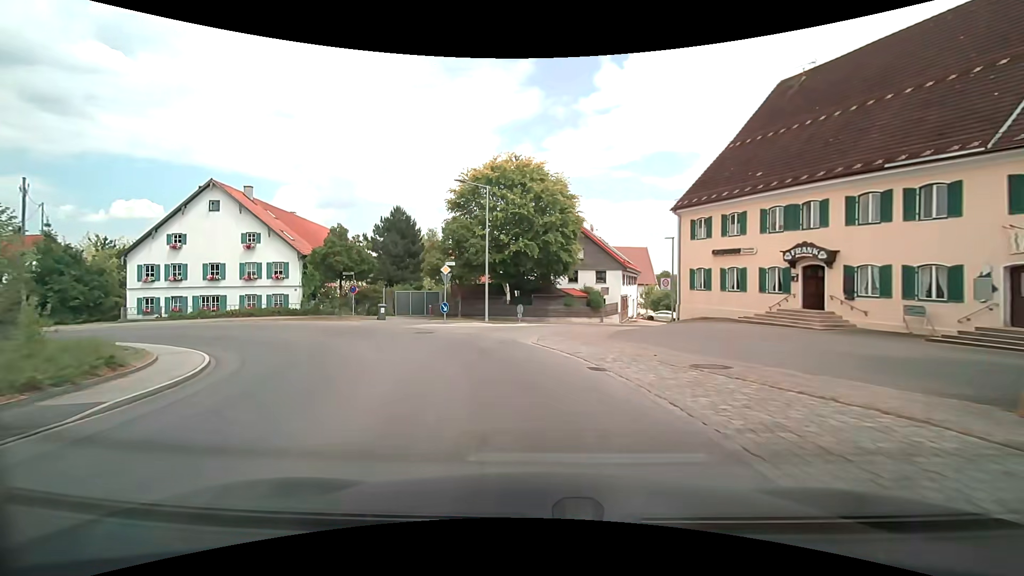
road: secondary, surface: asphalt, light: Day
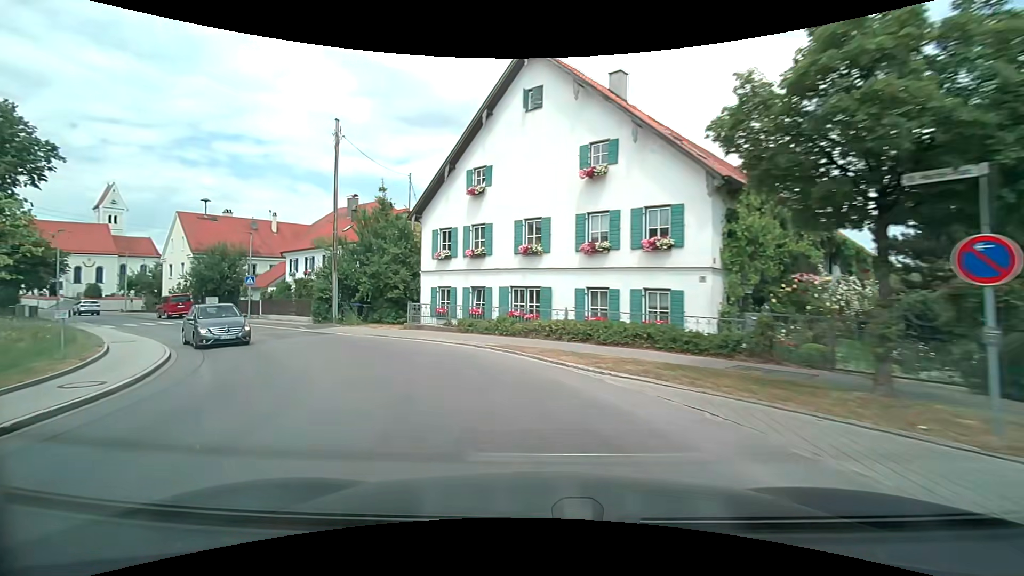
(-9.9, +25.9) m; -48°
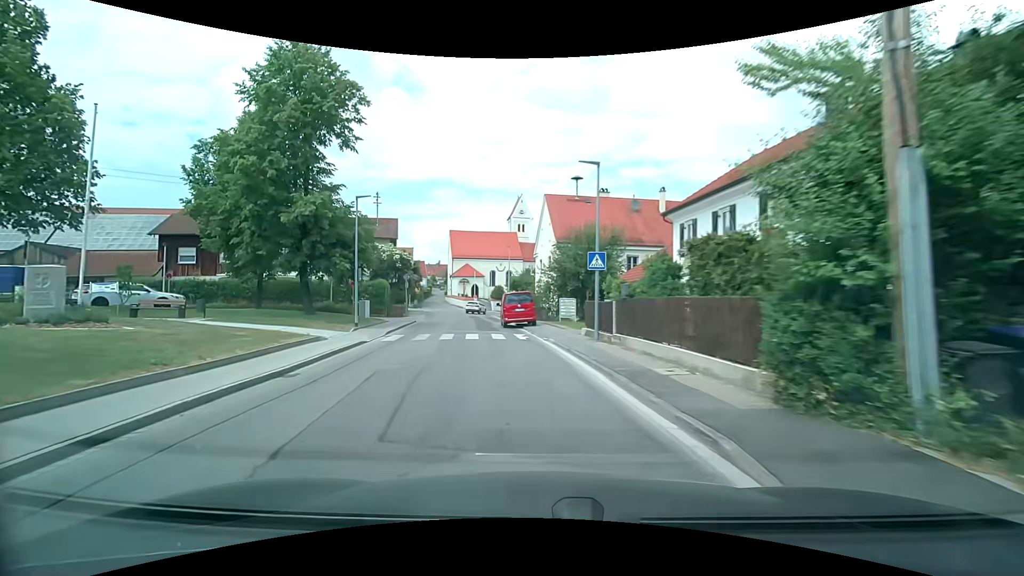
(-9.0, +21.0) m; -43°
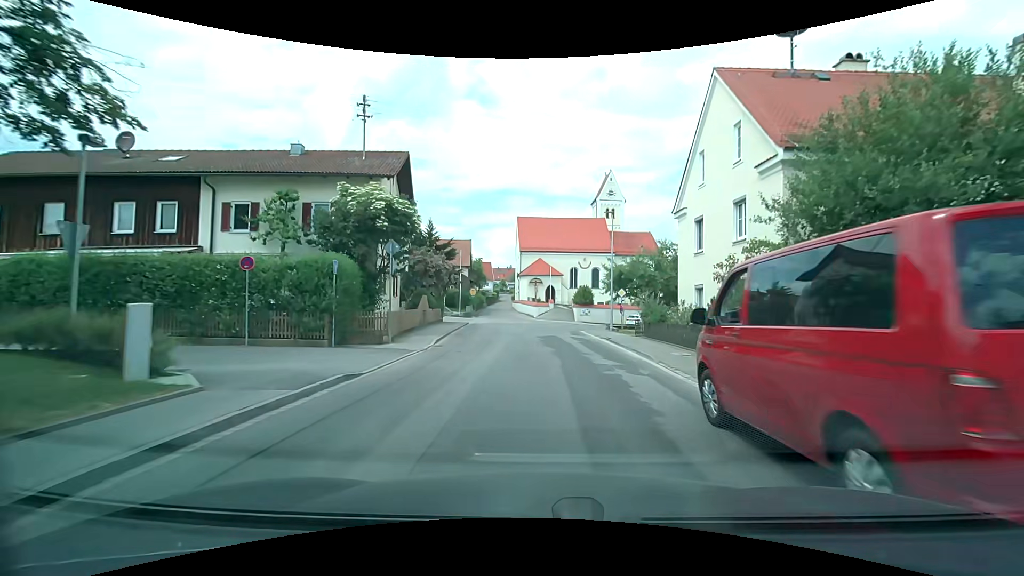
(-3.5, +24.7) m; -9°
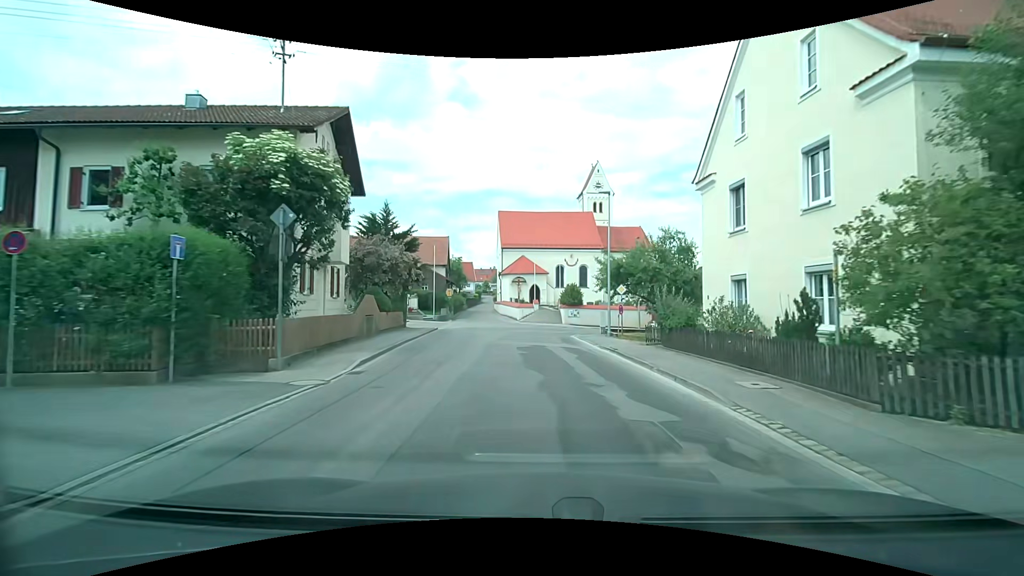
(+0.1, +6.2) m; +1°
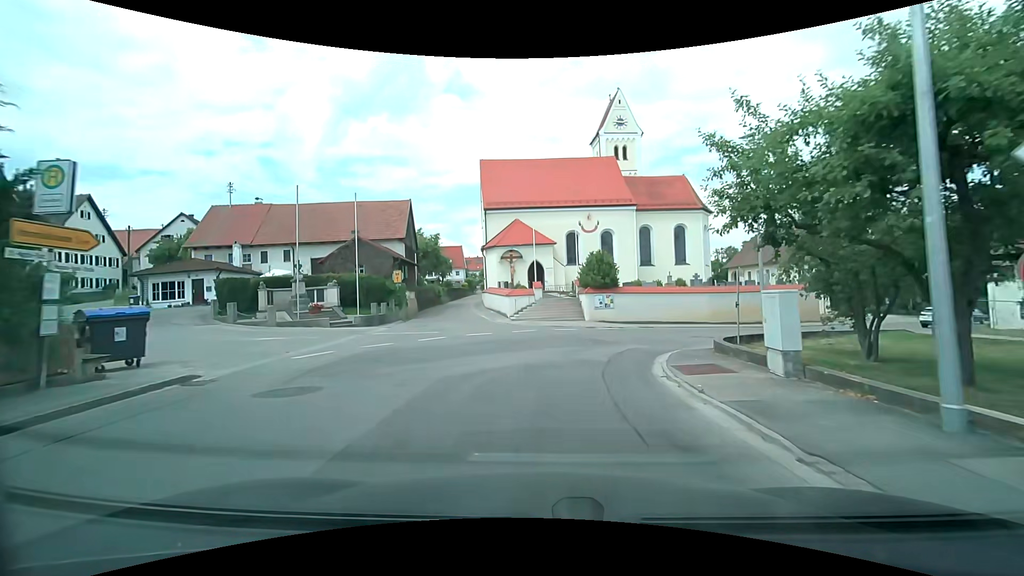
(0.0, +23.0) m; -1°
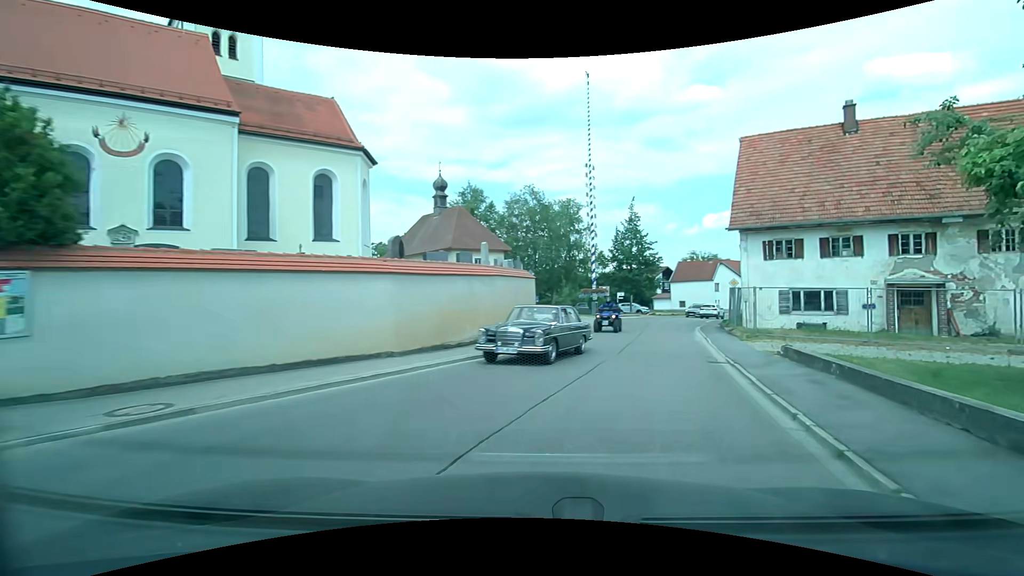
(+4.7, +22.1) m; +38°
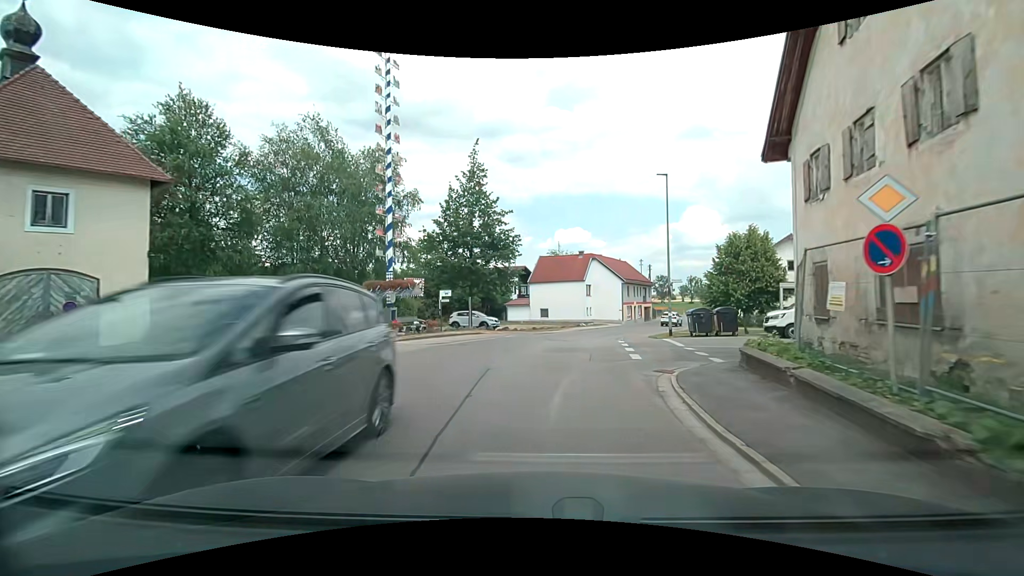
(+5.9, +26.2) m; +16°
(0, +10) (+1, +20) (+3, +30) (+6, +39) (+10, +49) (+14, +58) (+18, +67) (+22, +76) (+26, +85) (+27, +95) m
